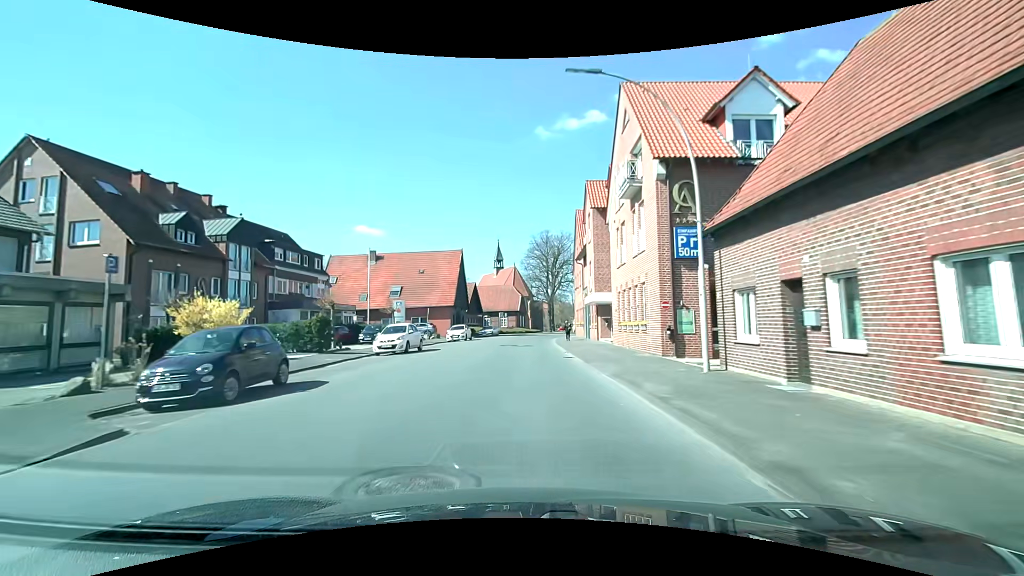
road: secondary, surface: asphalt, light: Day
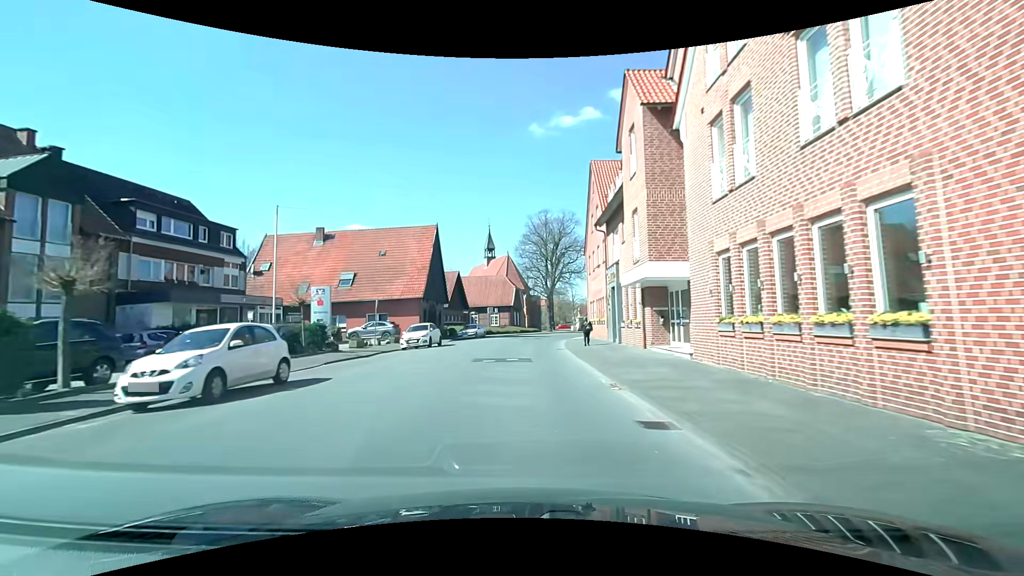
(+0.1, +15.3) m; +1°
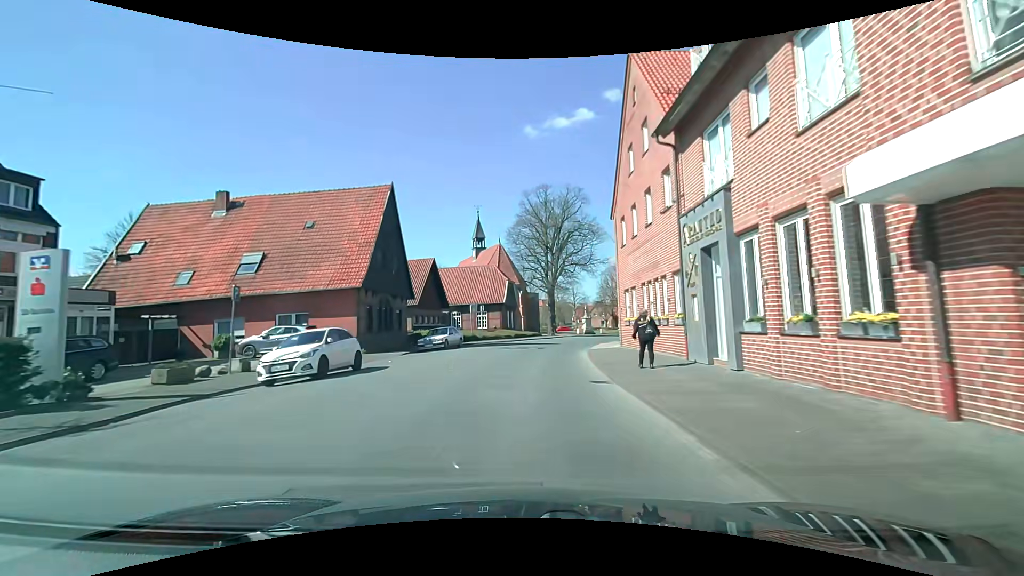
(+0.1, +15.3) m; 0°
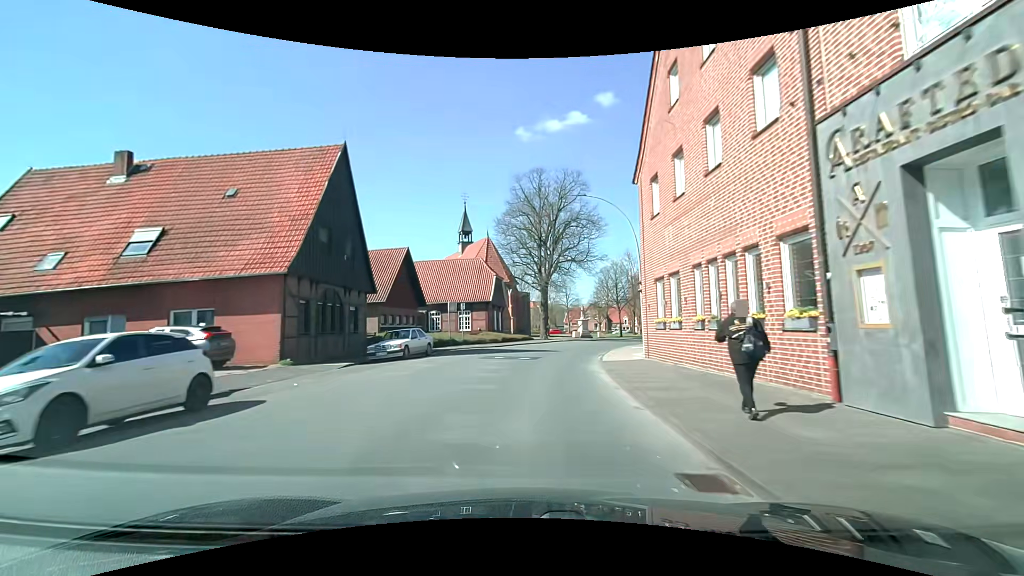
(+0.1, +7.7) m; +1°
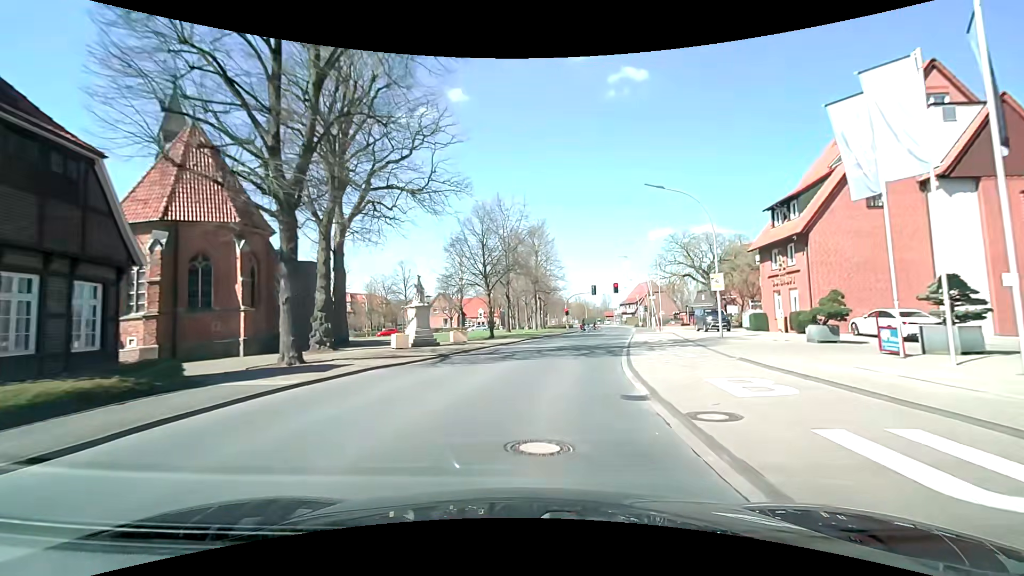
(+4.5, +37.1) m; +17°
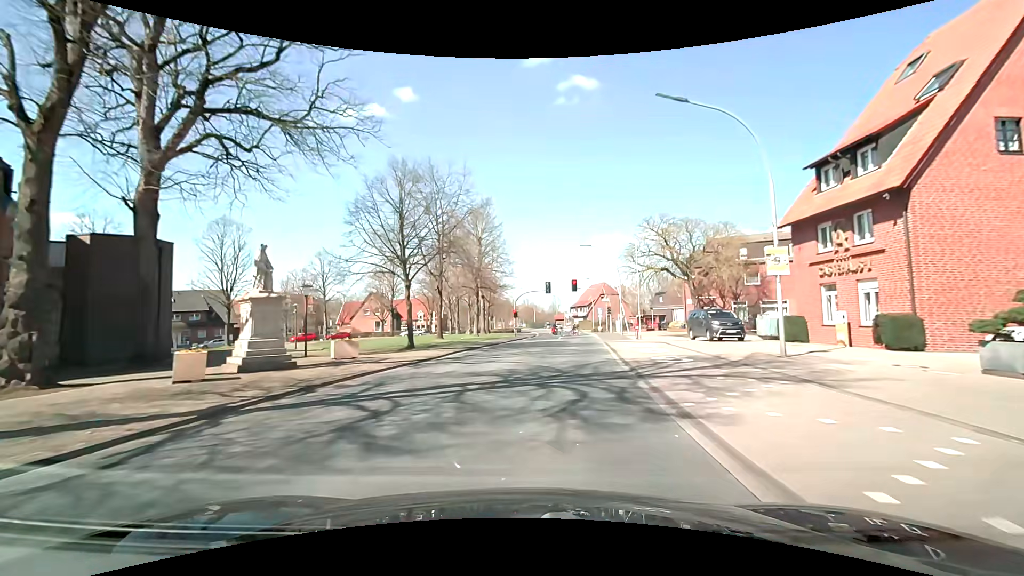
(+0.7, +12.1) m; +6°
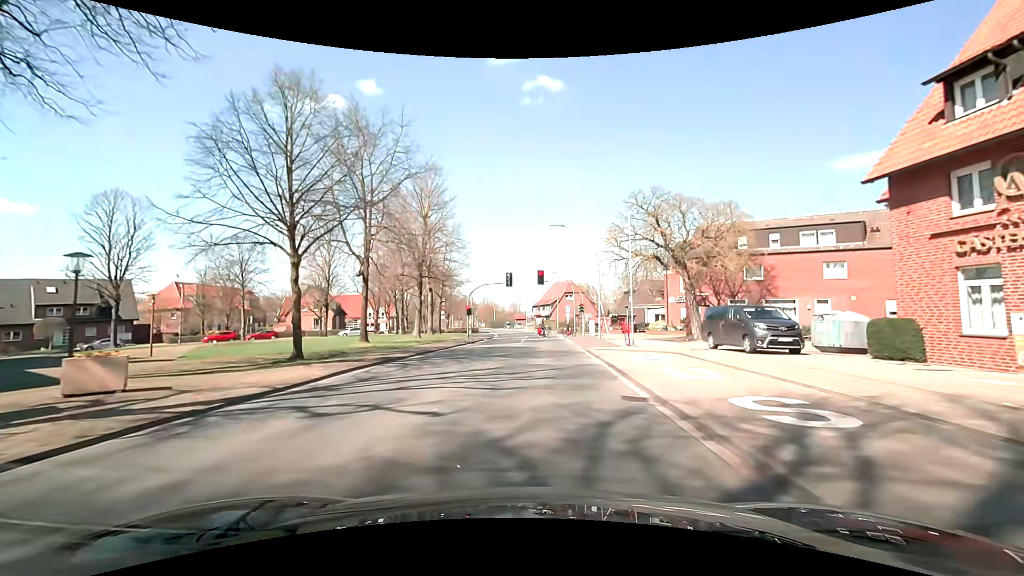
(+0.4, +9.9) m; +4°
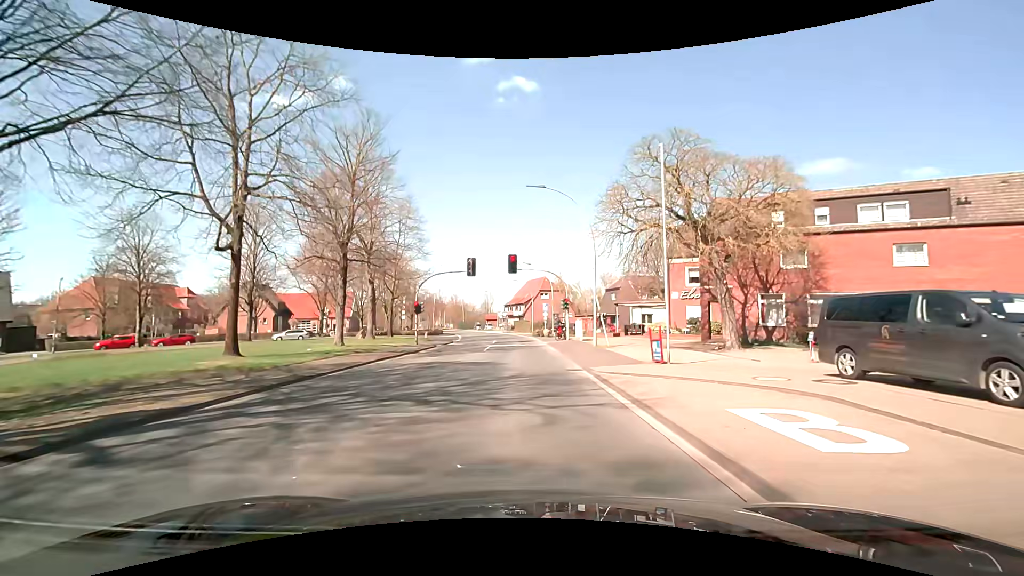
(+0.4, +11.0) m; +4°
